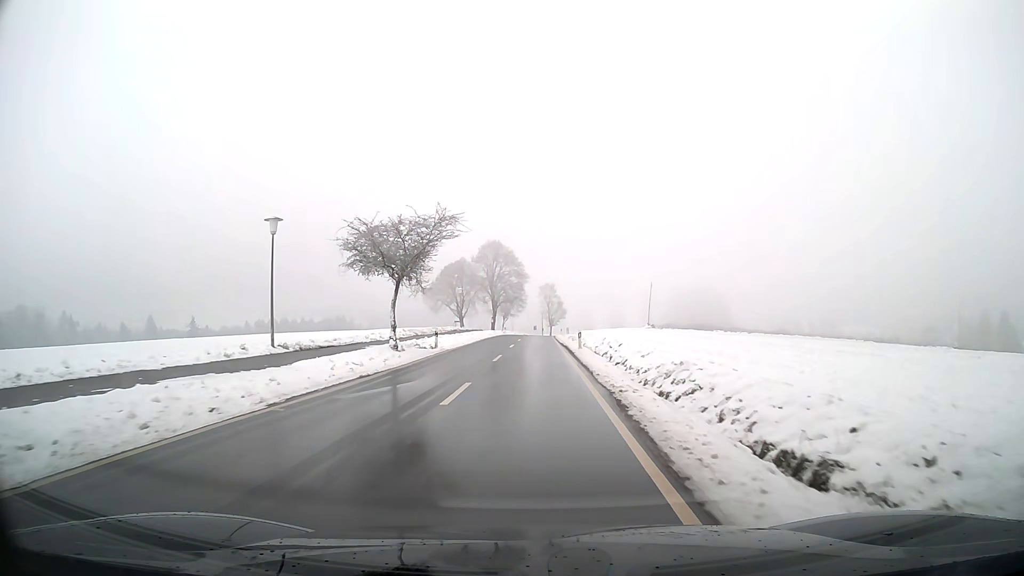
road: tertiary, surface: asphalt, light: Day
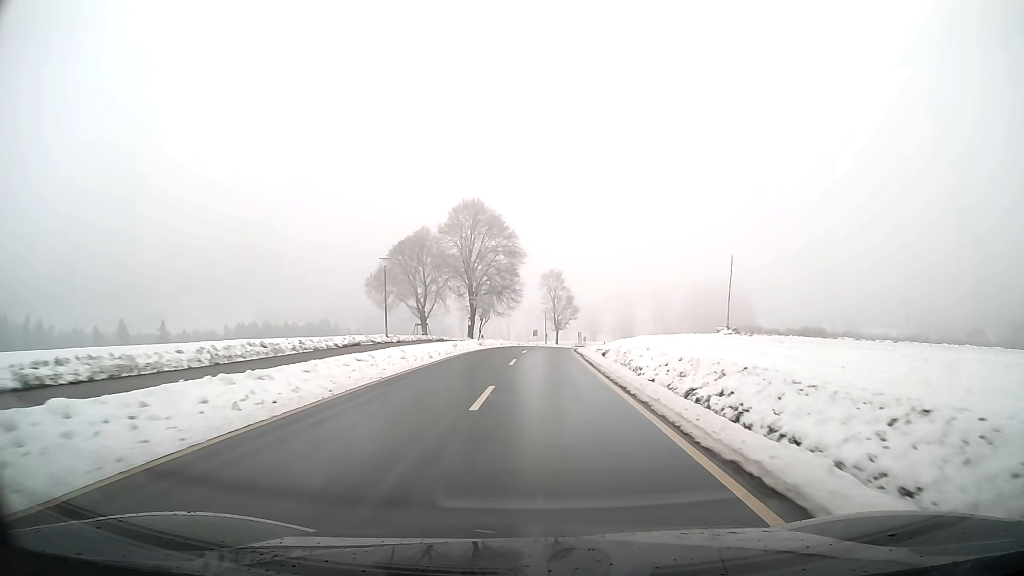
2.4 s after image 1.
(0.0, +37.0) m; +1°
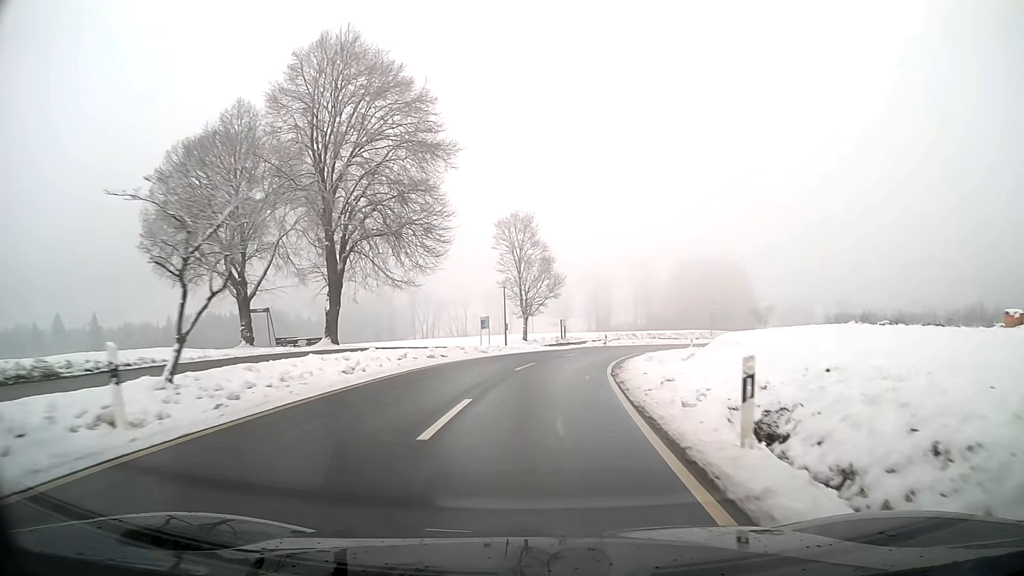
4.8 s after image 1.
(+1.1, +38.5) m; +4°
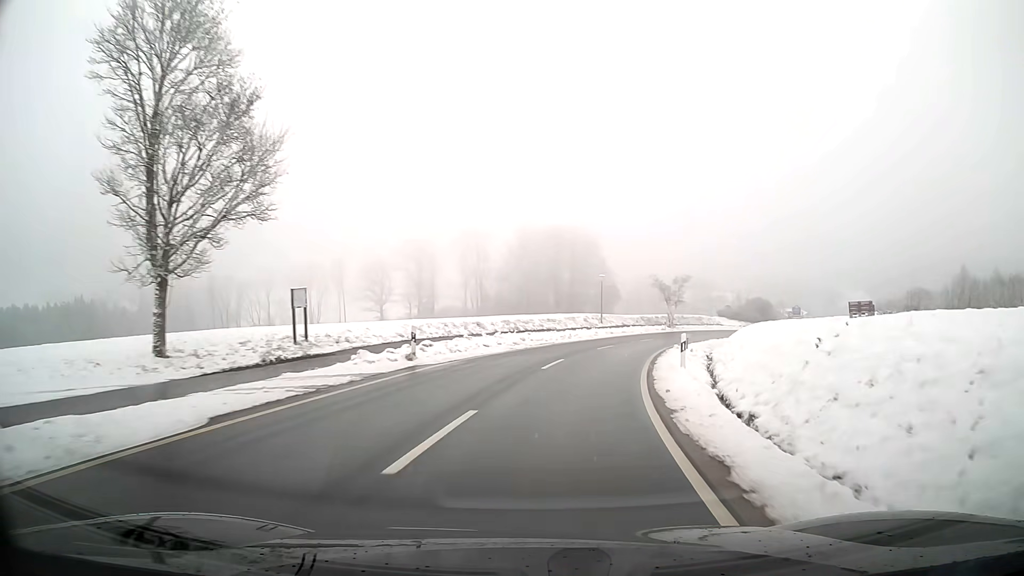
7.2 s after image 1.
(+4.4, +36.9) m; +15°
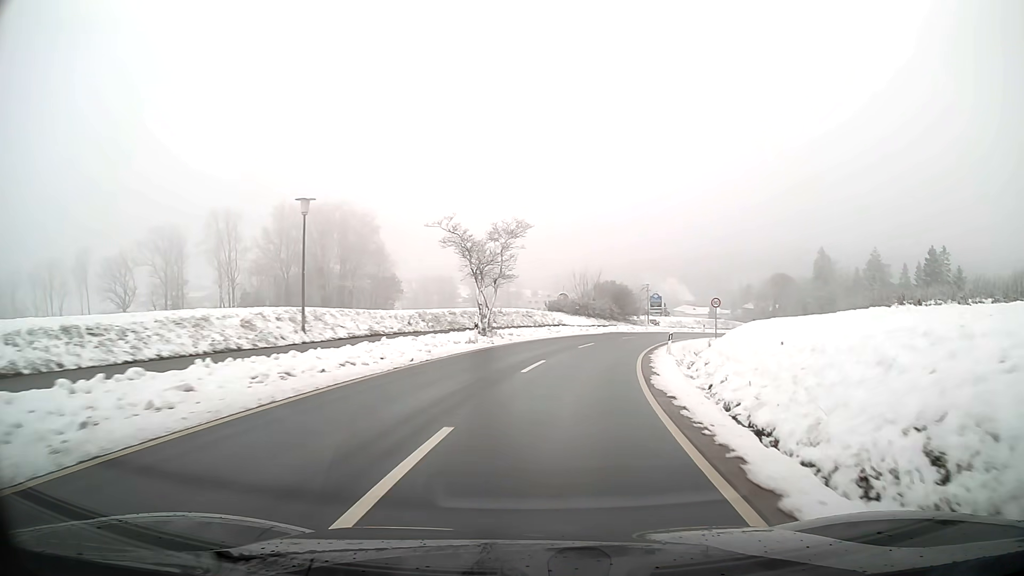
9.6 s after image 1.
(+5.8, +36.4) m; +18°
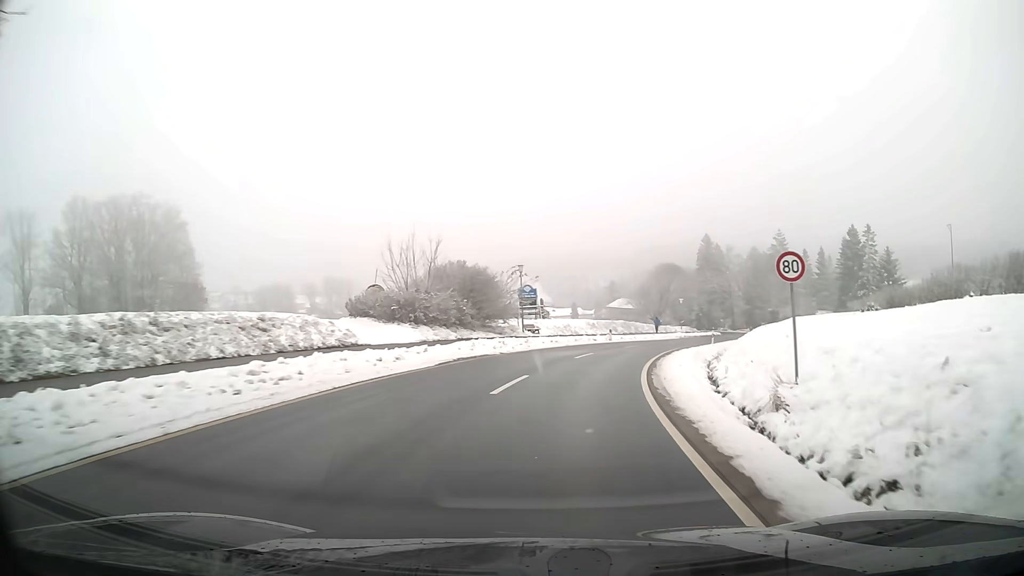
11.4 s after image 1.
(+3.1, +27.6) m; +13°
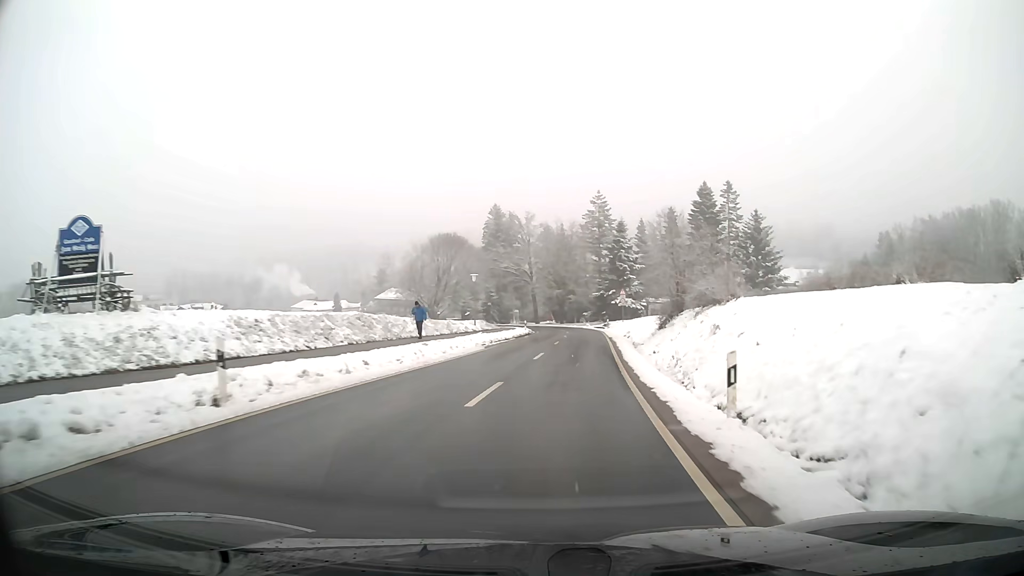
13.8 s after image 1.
(+6.0, +36.3) m; +18°
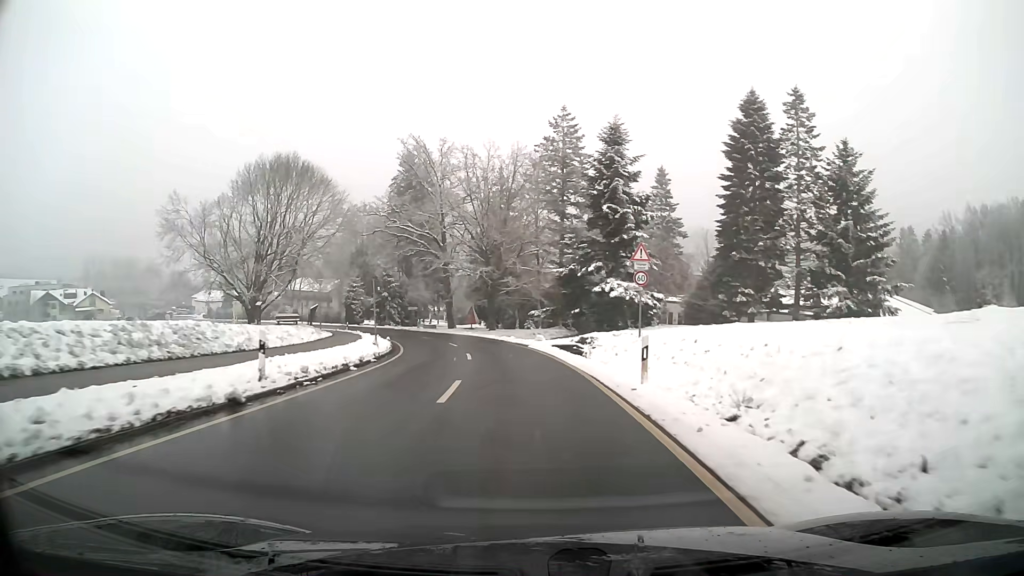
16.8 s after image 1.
(+2.4, +46.7) m; +2°
